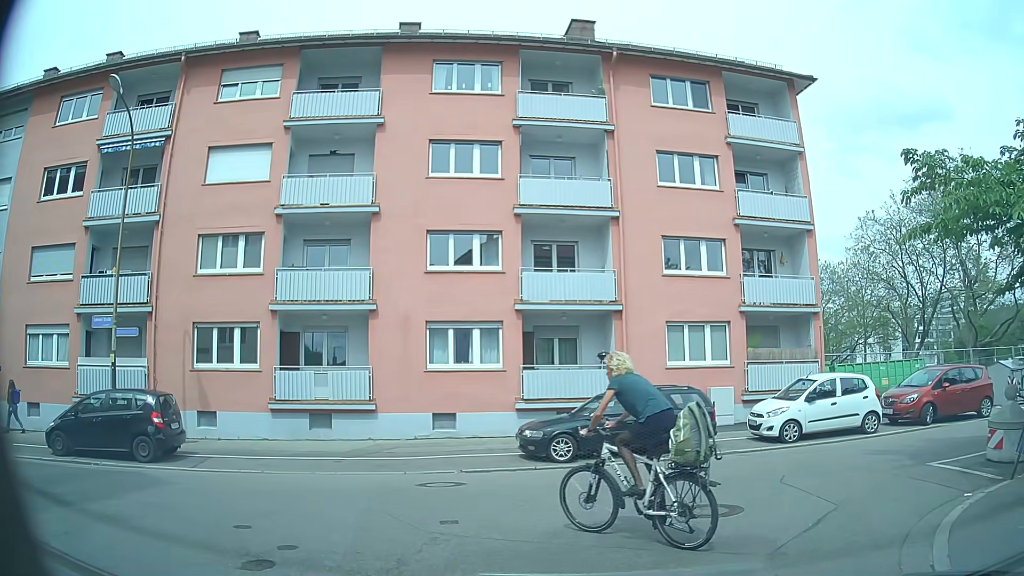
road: residential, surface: asphalt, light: Day
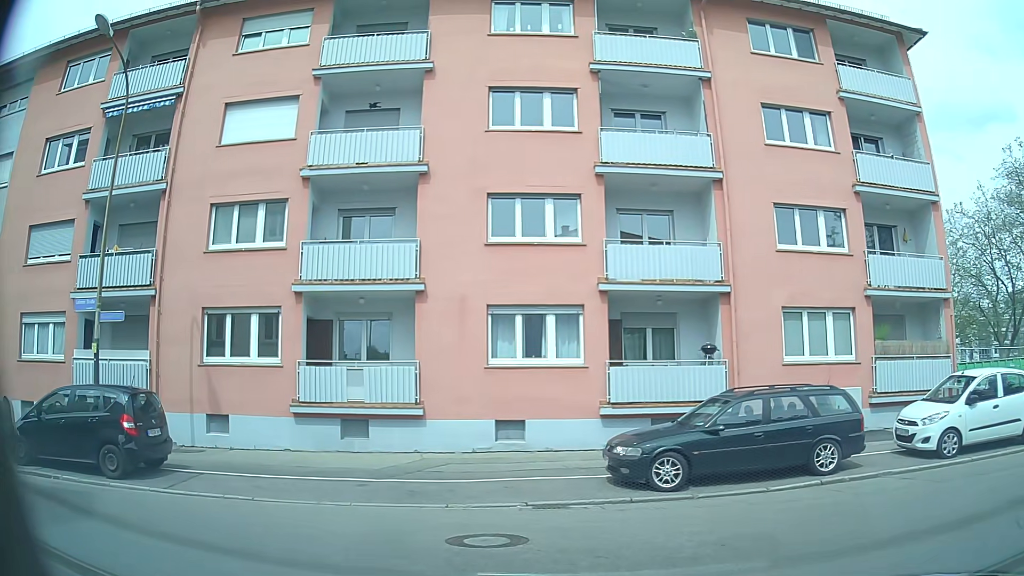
(-0.2, +4.1) m; -7°
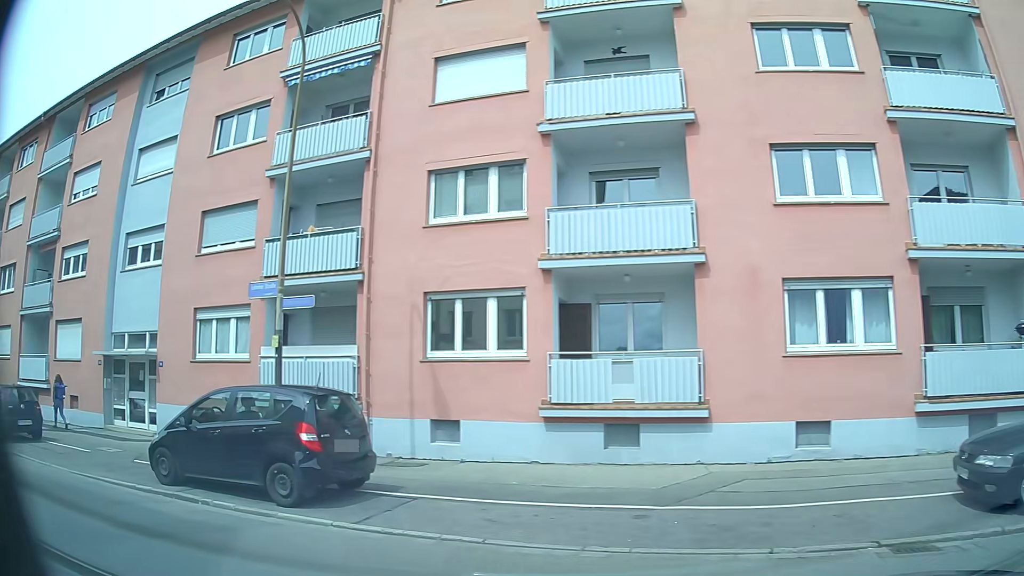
(-0.7, +3.2) m; -24°
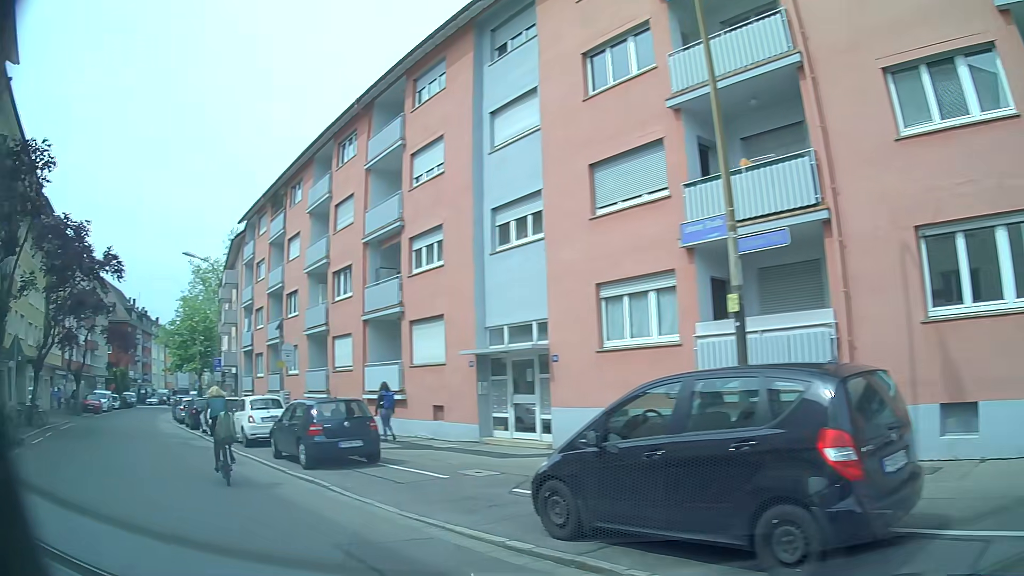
(-1.2, +4.2) m; -36°
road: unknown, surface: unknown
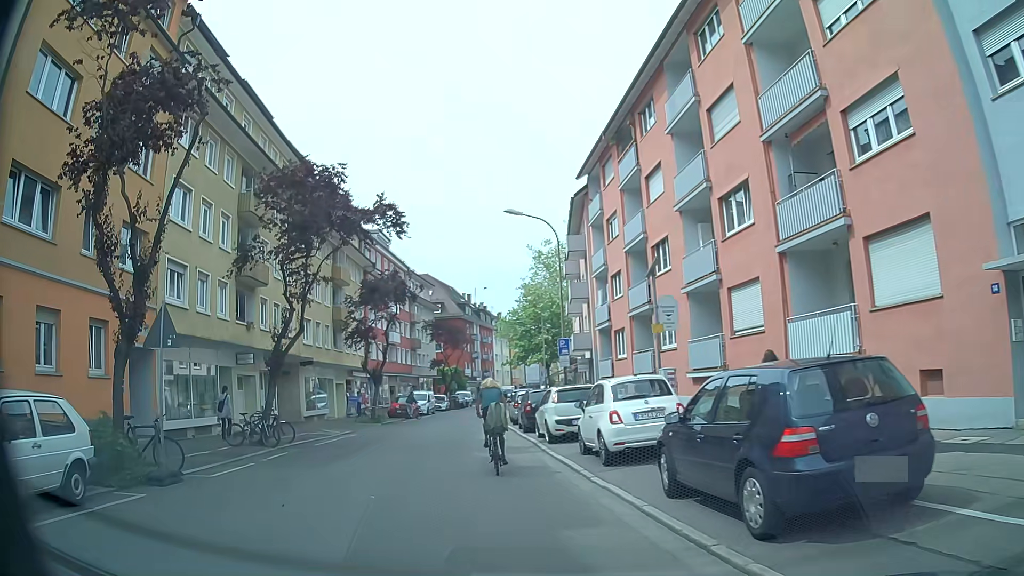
(-2.5, +8.2) m; -27°
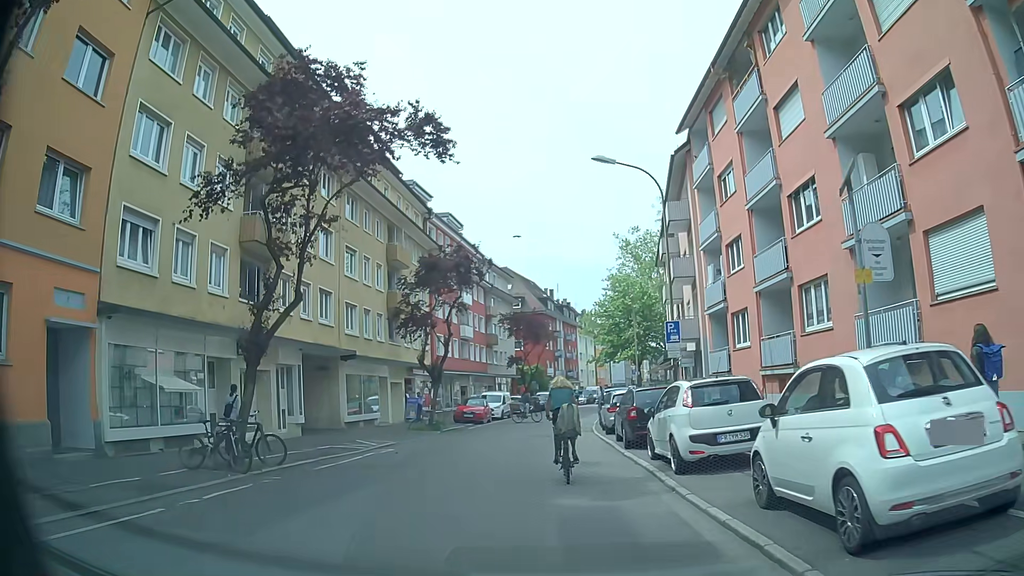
(-0.4, +6.9) m; -7°
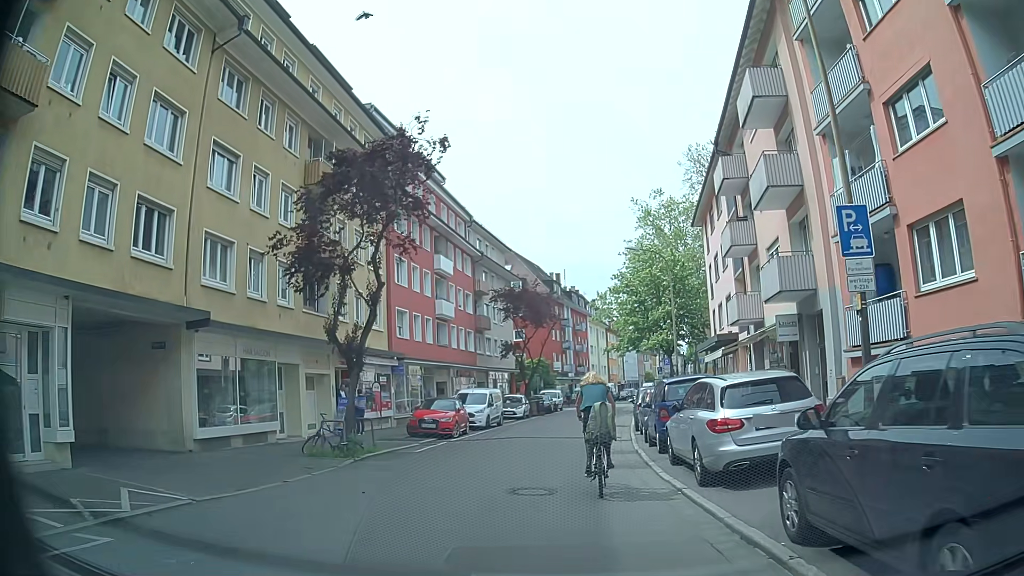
(+0.1, +13.6) m; 0°
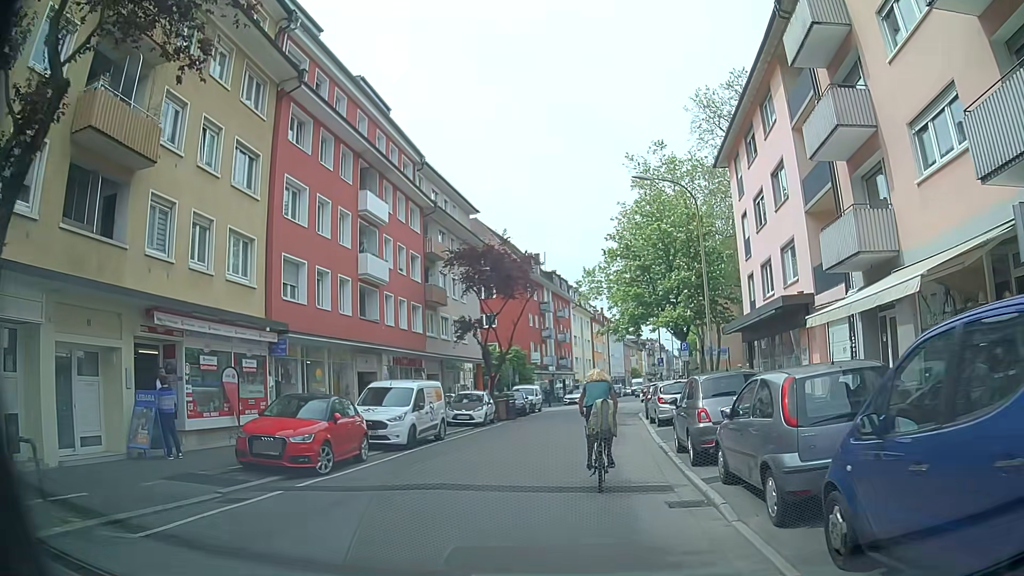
(+0.2, +12.2) m; +2°
